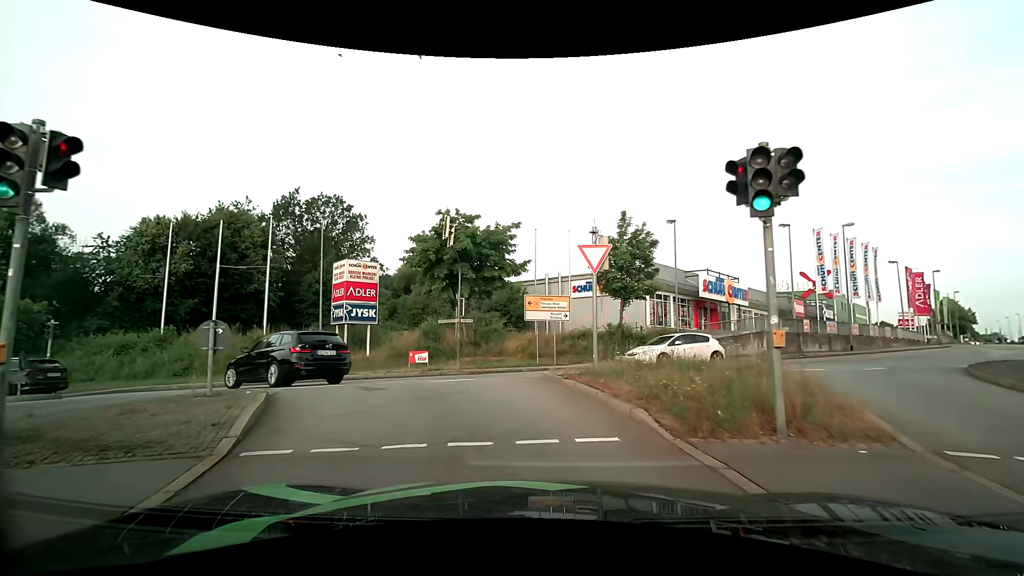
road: primary_link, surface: asphalt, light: Day
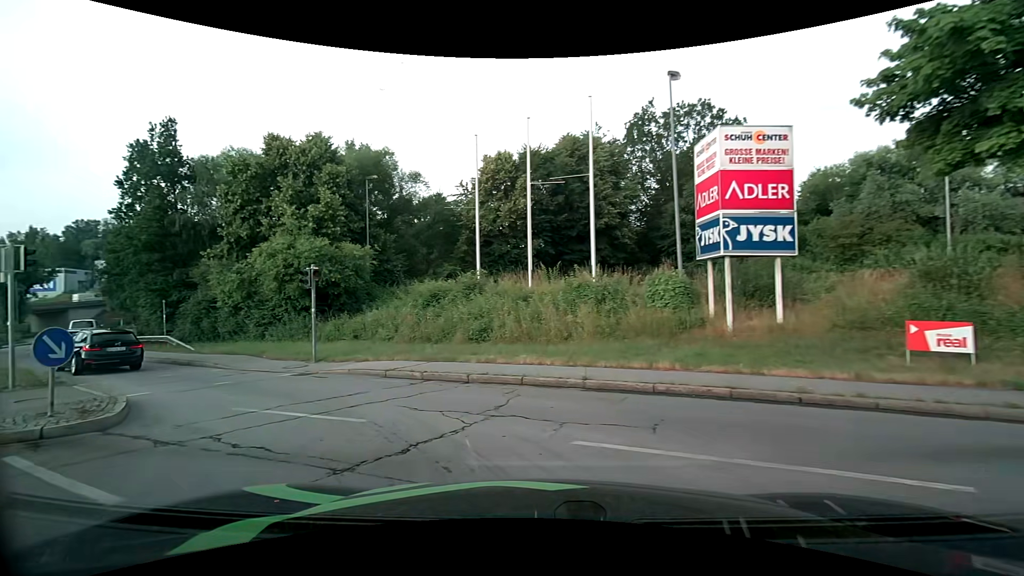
(-3.8, +14.3) m; -39°
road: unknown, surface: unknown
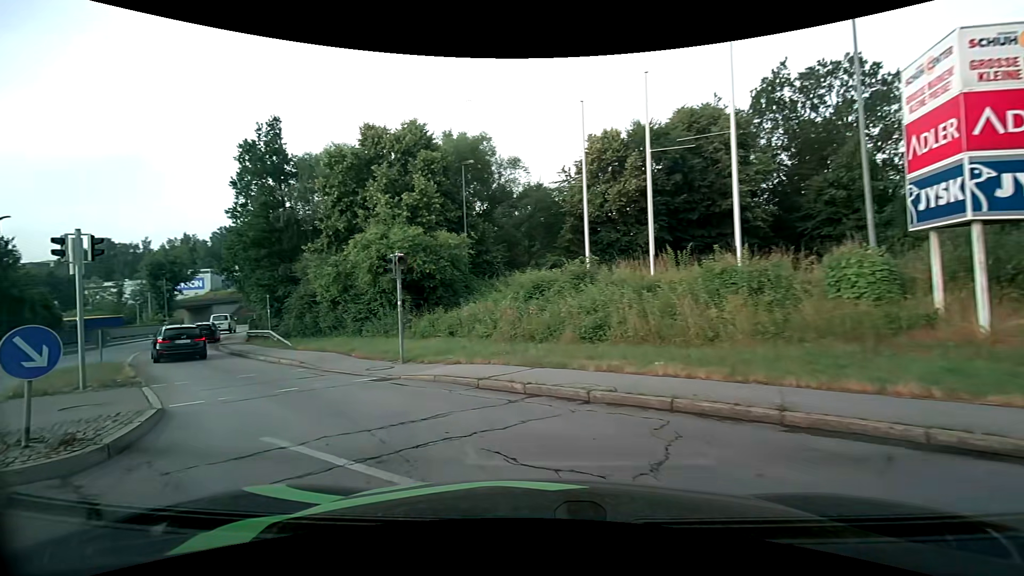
(-0.4, +3.2) m; -11°
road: tertiary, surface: asphalt
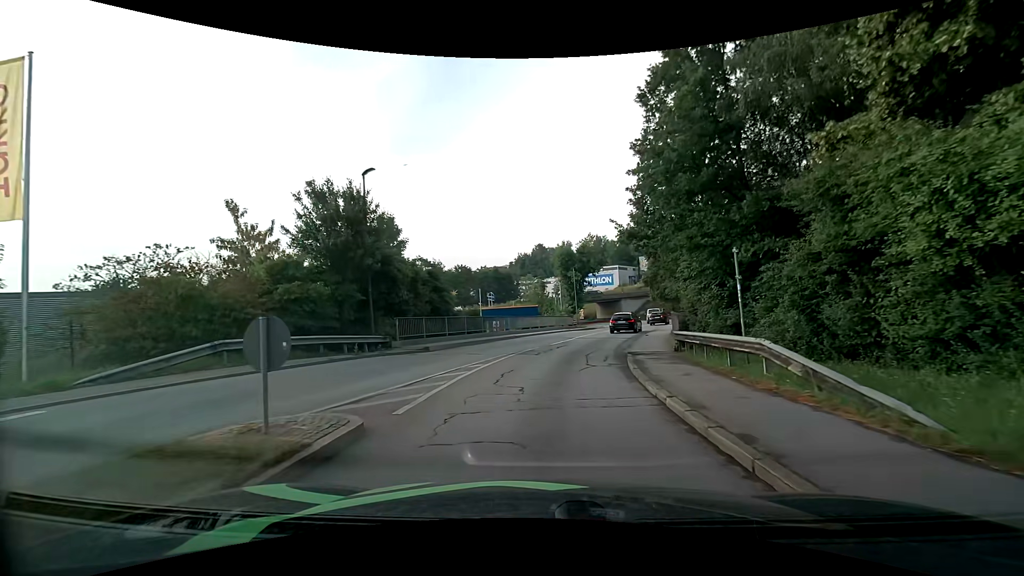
(-9.5, +15.8) m; -46°
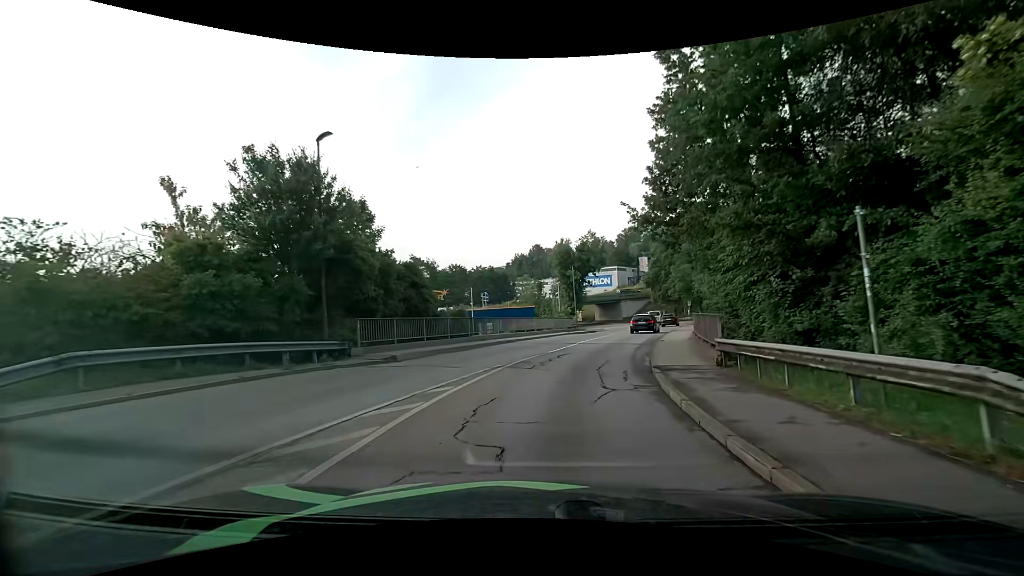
(0.0, +4.4) m; +1°
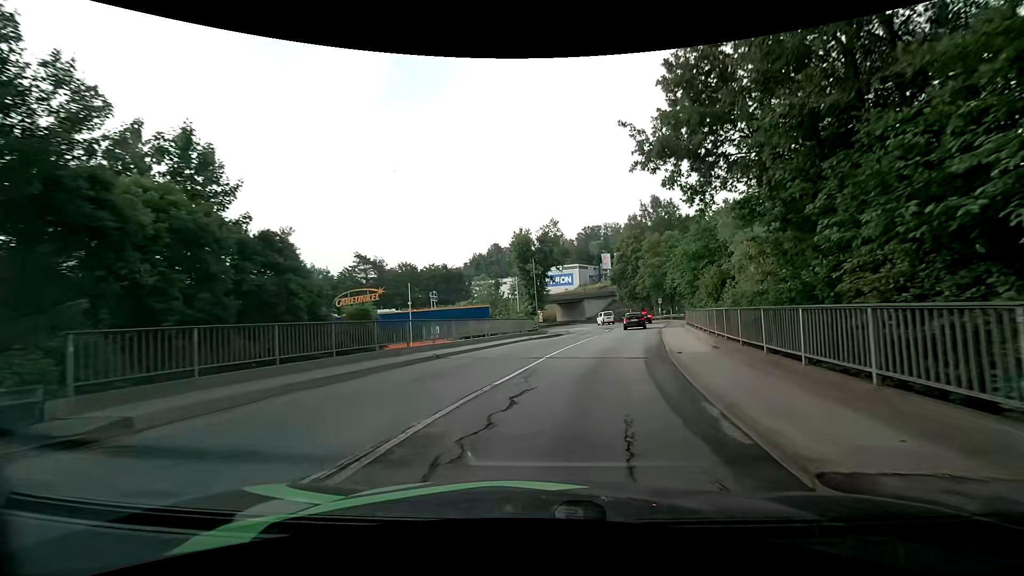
(+0.2, +9.3) m; +4°
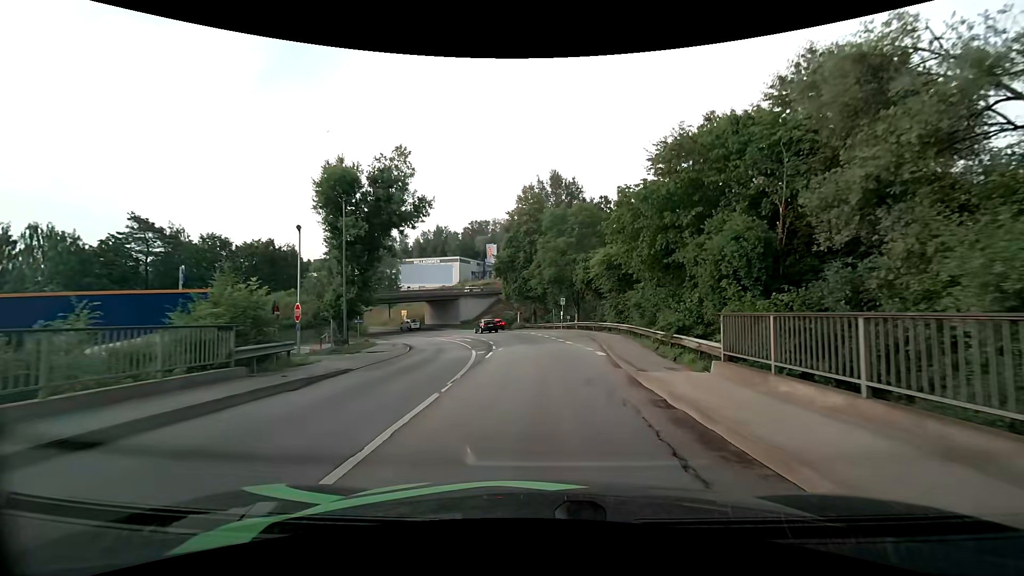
(+3.7, +26.3) m; +13°
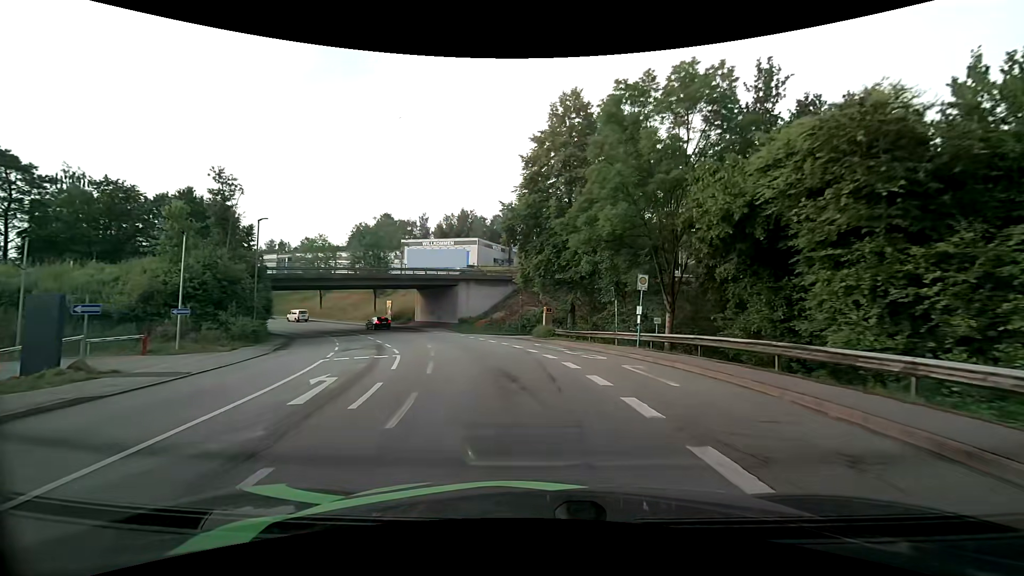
(-0.1, +28.7) m; -3°
(0, +10) (-2, +20) (-4, +30) (-8, +39) (-12, +48) (-17, +57) (-23, +65) (-30, +72) (-37, +79) (-44, +86) m
